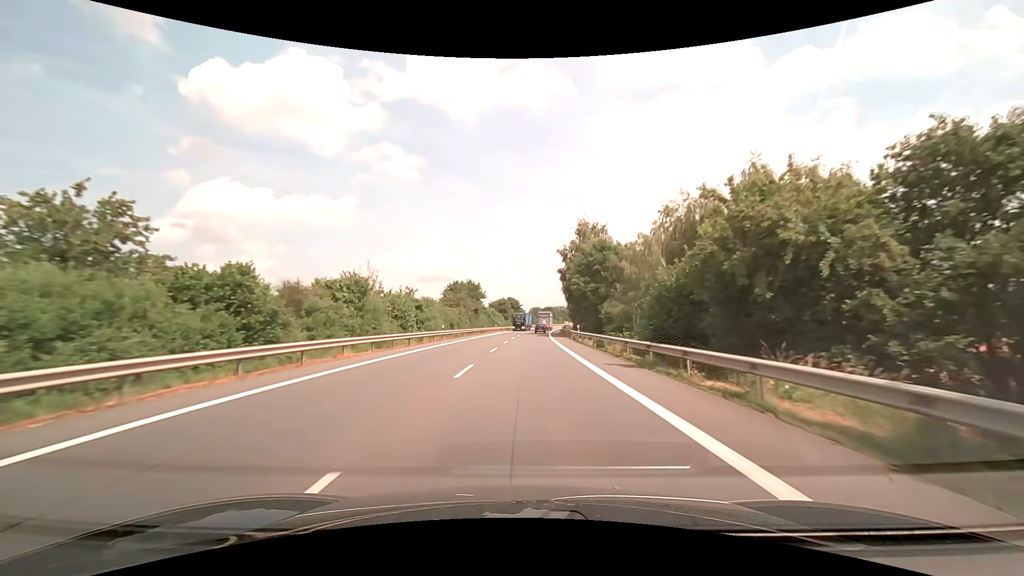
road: primary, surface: asphalt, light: Day
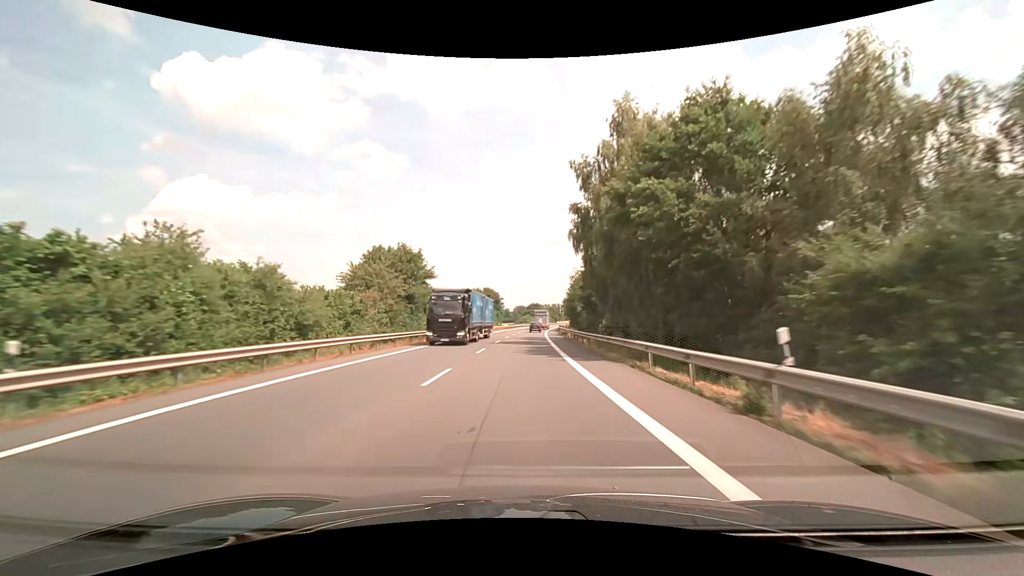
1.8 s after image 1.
(+0.8, +37.9) m; +2°
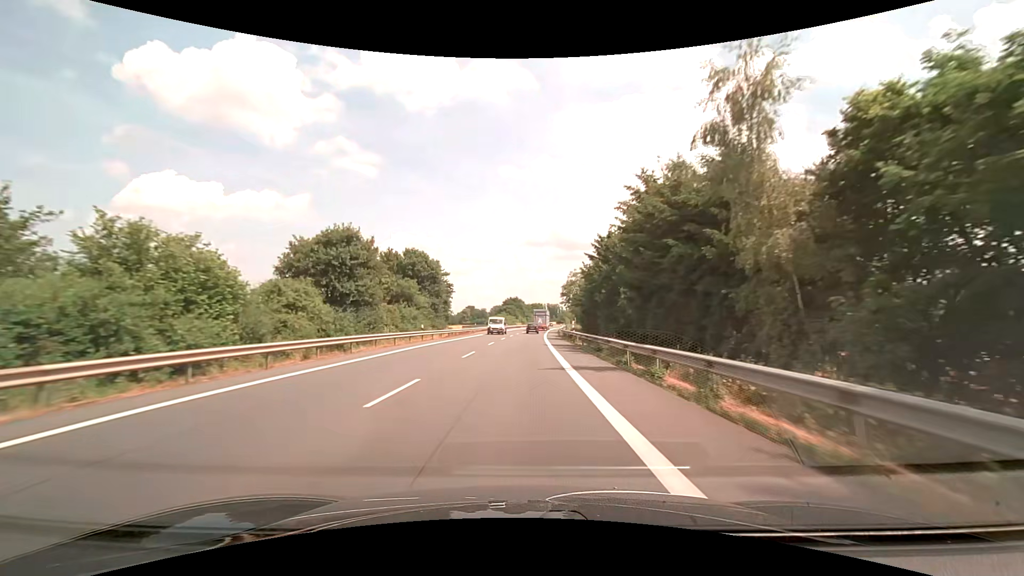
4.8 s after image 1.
(+1.4, +62.9) m; +2°
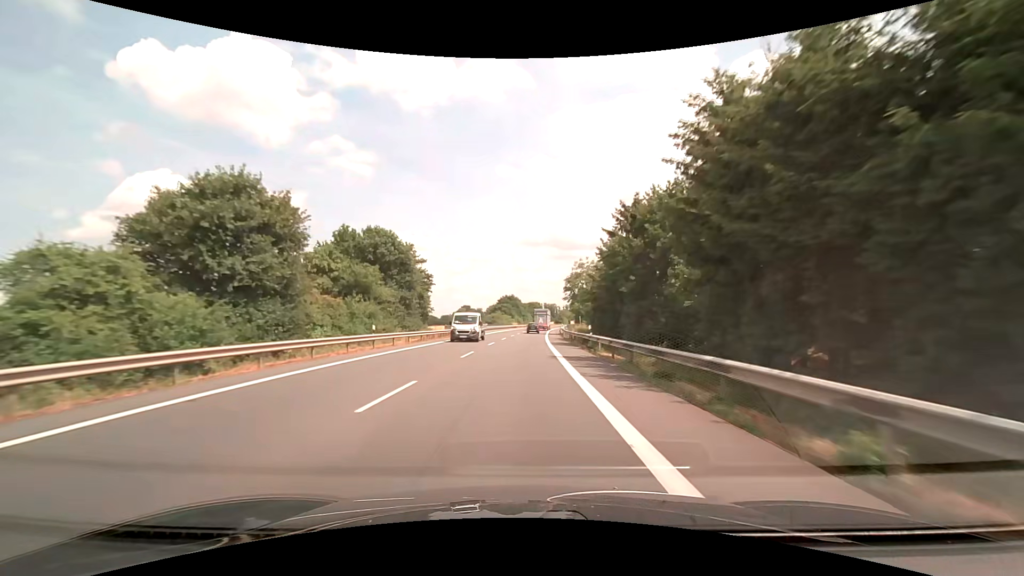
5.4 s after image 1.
(+0.1, +12.5) m; 0°
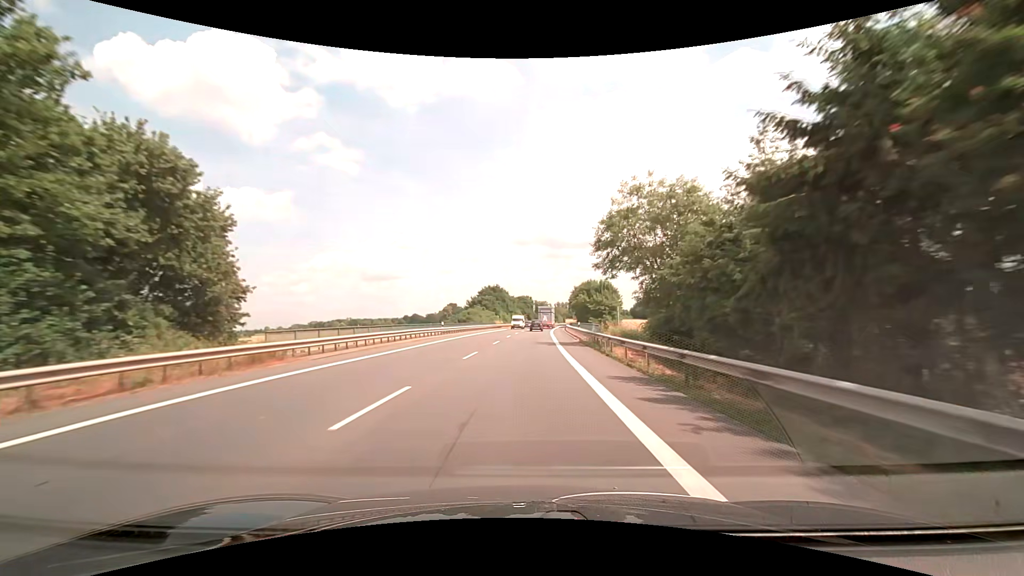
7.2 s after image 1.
(+0.5, +37.5) m; +2°
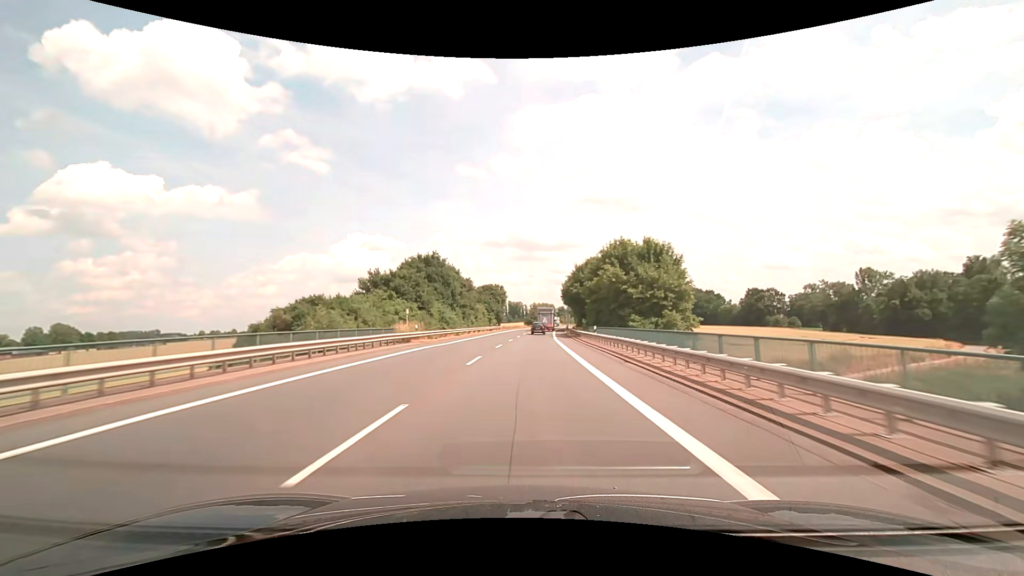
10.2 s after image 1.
(+1.2, +62.3) m; +3°
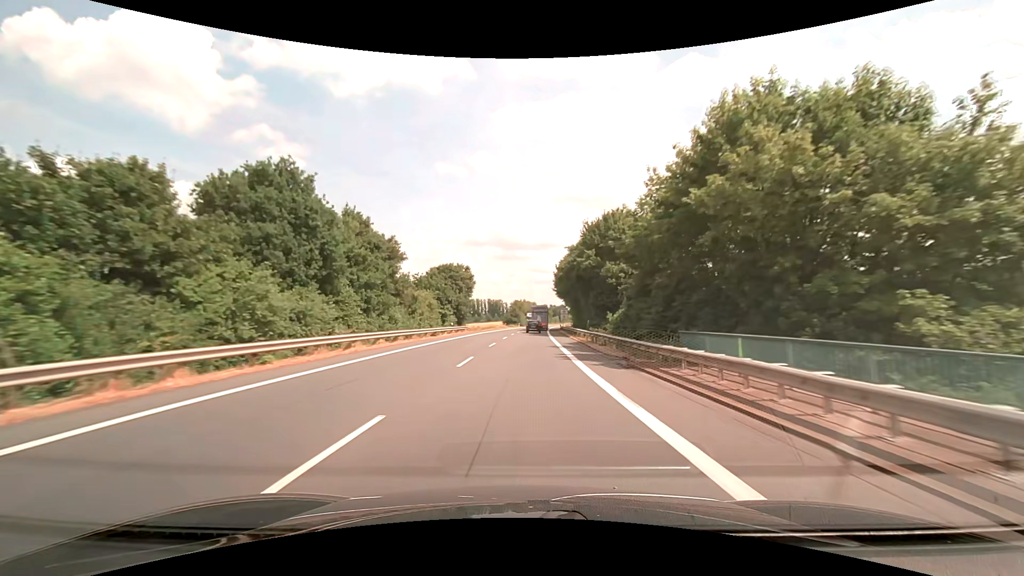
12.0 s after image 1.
(+0.7, +36.9) m; +2°
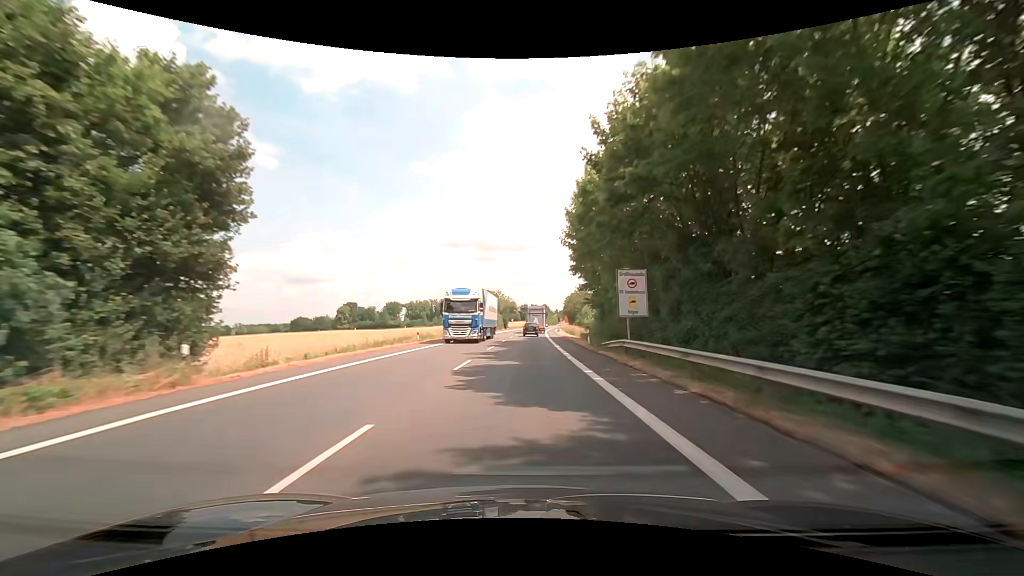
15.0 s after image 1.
(+1.1, +60.5) m; +2°
(0, +10) (0, +20) (0, +30) (+1, +40) (+1, +50) (+1, +60) (+2, +70) (+2, +80) (+3, +90) (+3, +100) m
